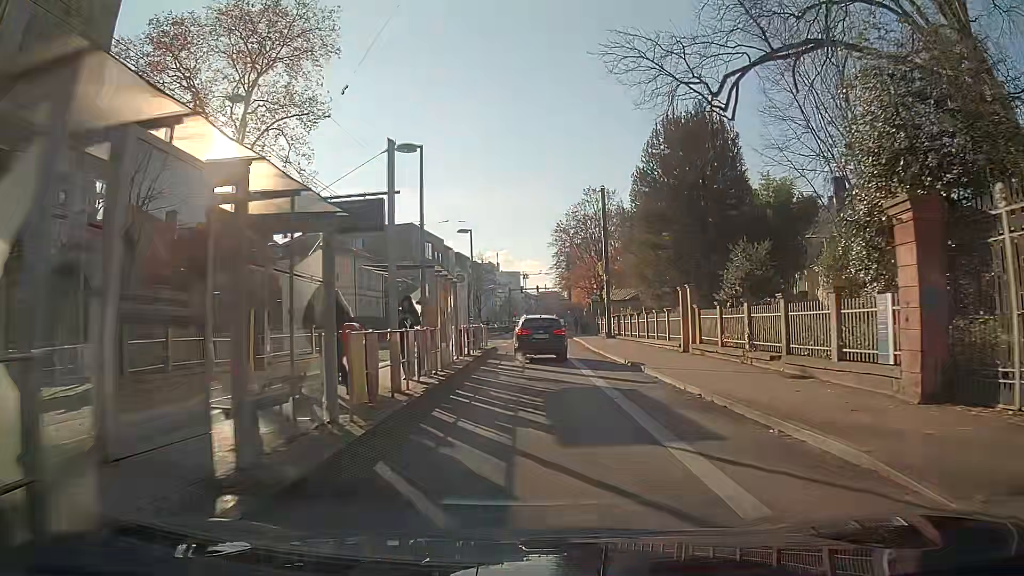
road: primary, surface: asphalt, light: Day
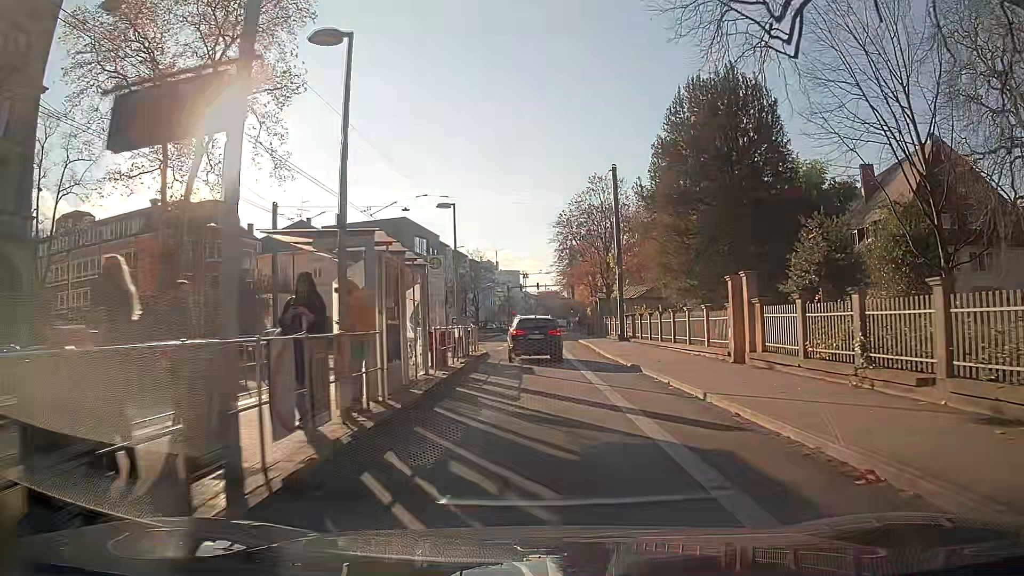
(0.0, +6.5) m; 0°
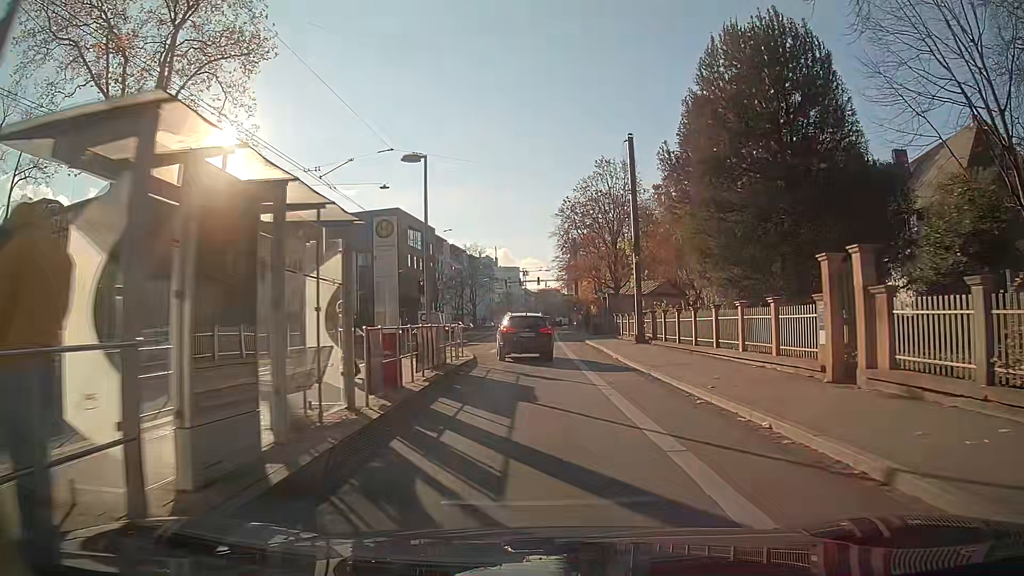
(0.0, +6.5) m; 0°
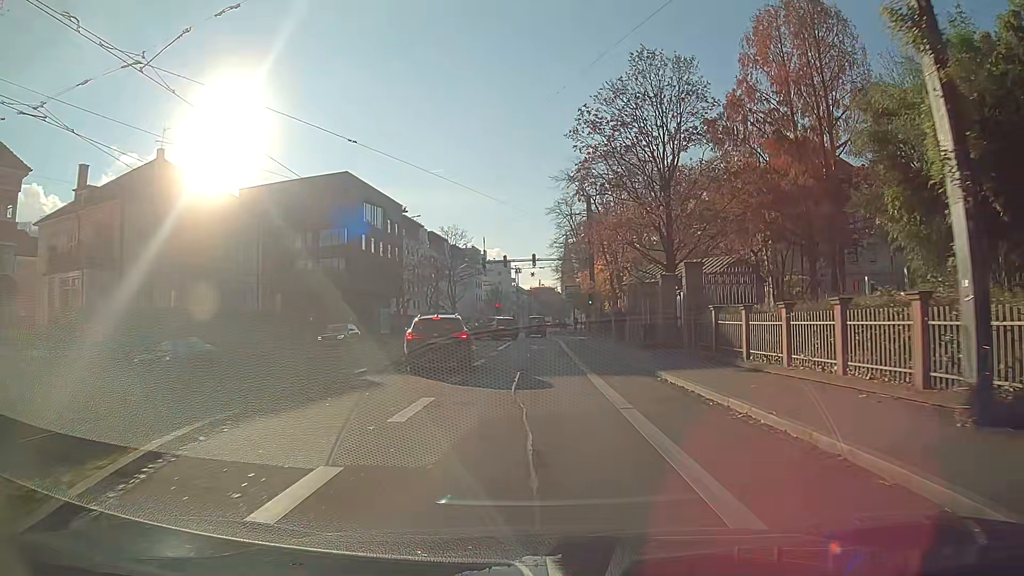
(+0.2, +26.1) m; +1°
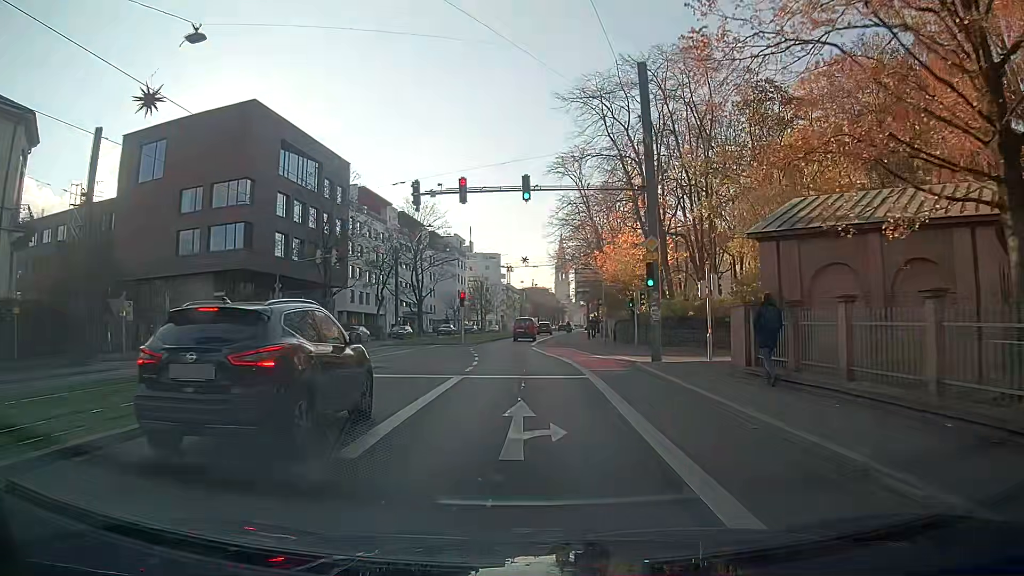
(0.0, +26.9) m; 0°
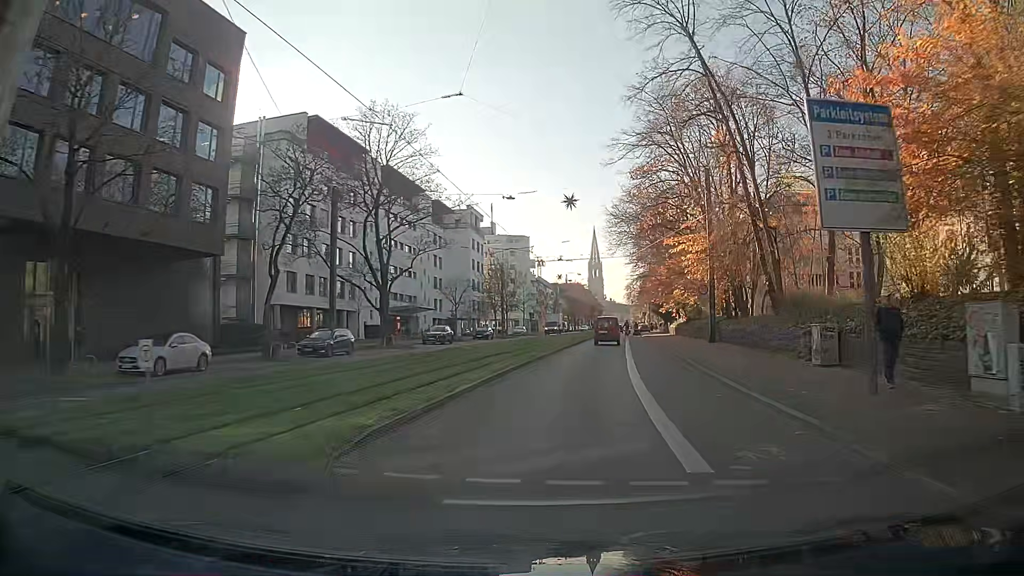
(-1.1, +36.5) m; -1°
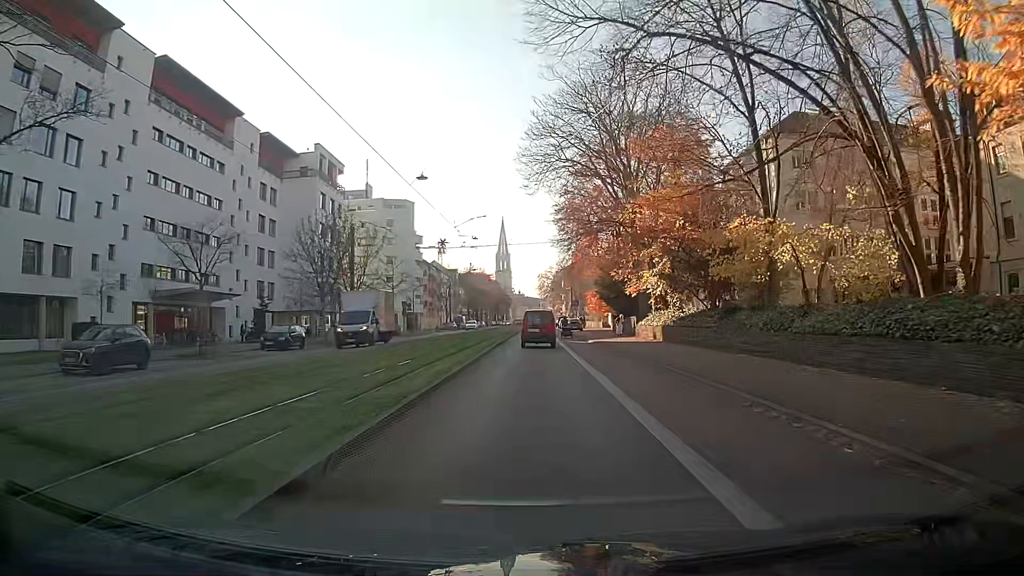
(+3.1, +36.8) m; +7°
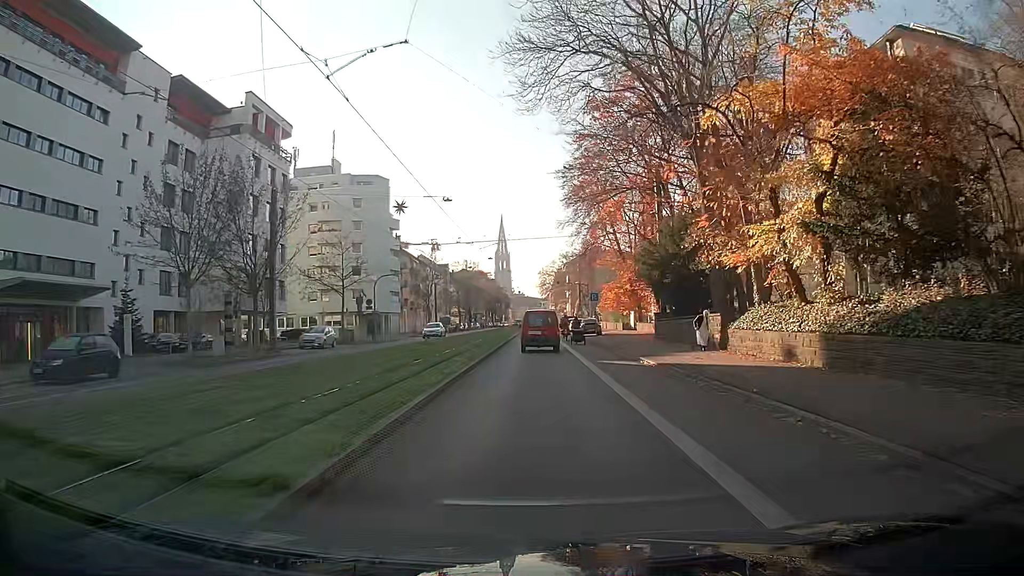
(-0.1, +19.8) m; 0°
